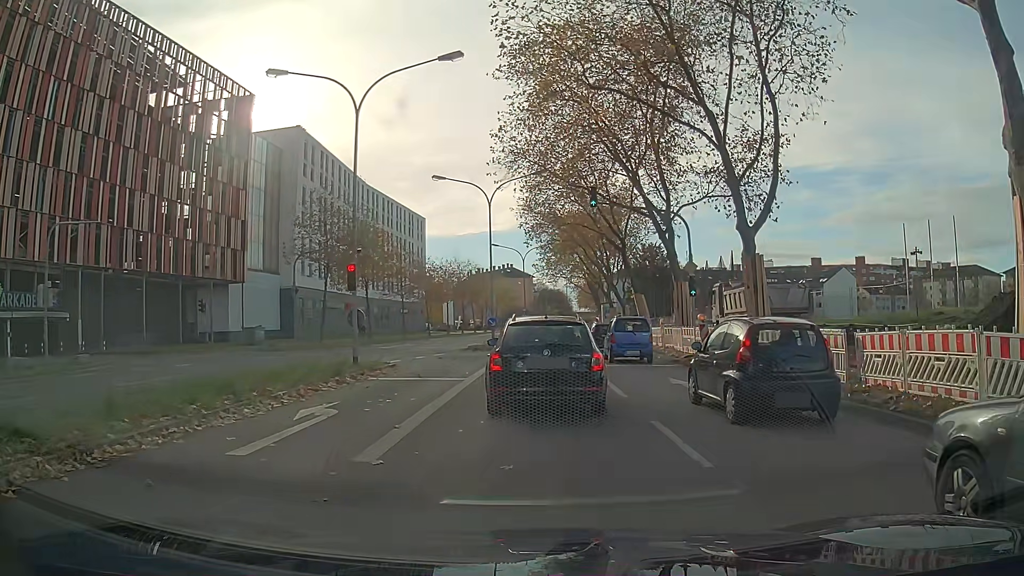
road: secondary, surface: asphalt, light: Day
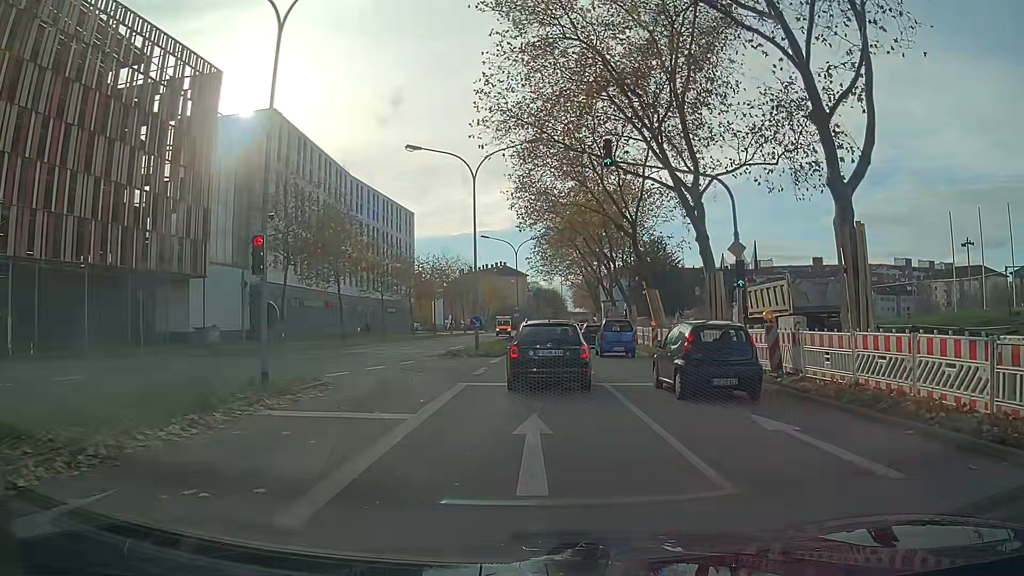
(+0.1, +7.1) m; +2°
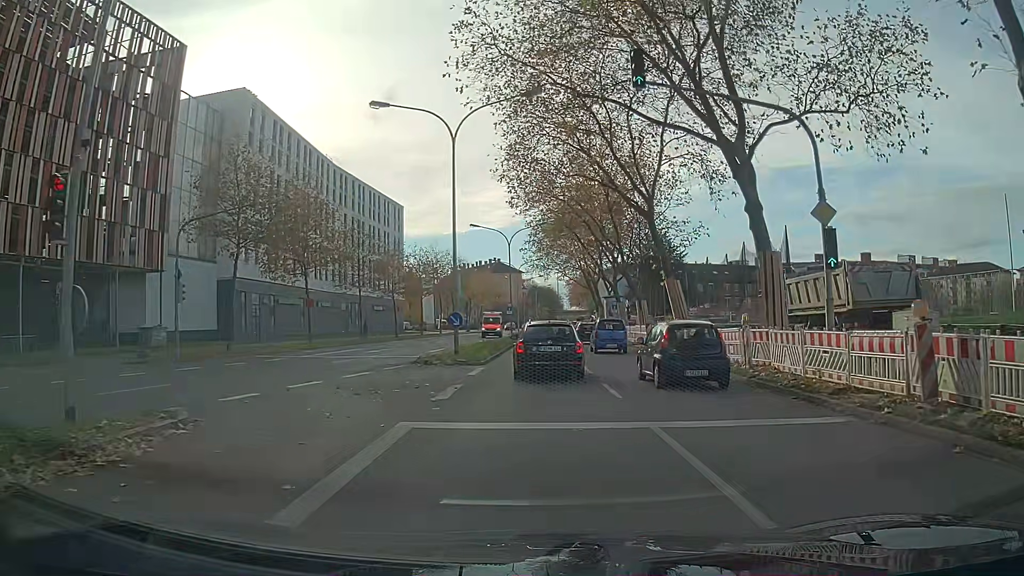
(0.0, +6.8) m; 0°
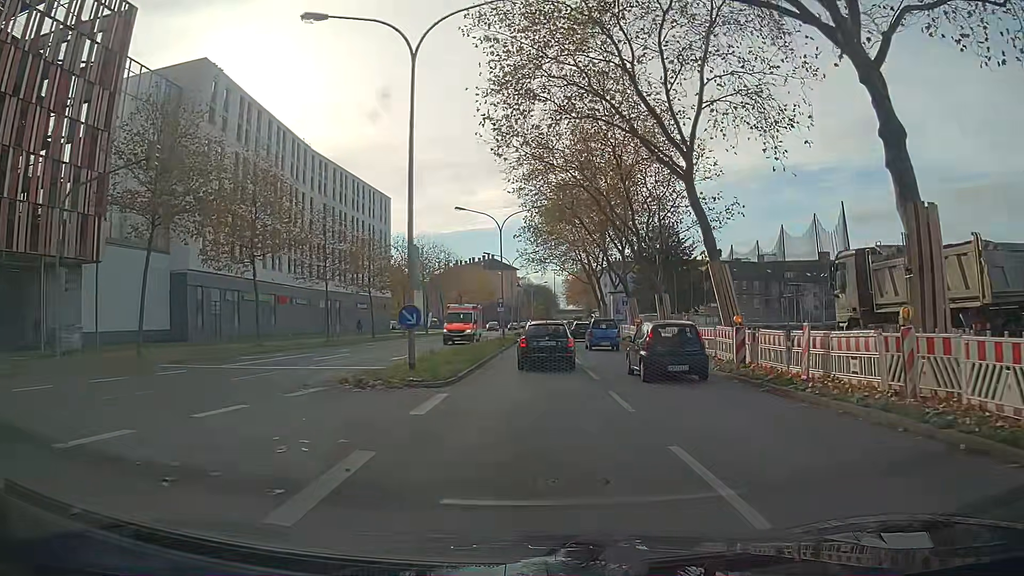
(0.0, +8.4) m; 0°
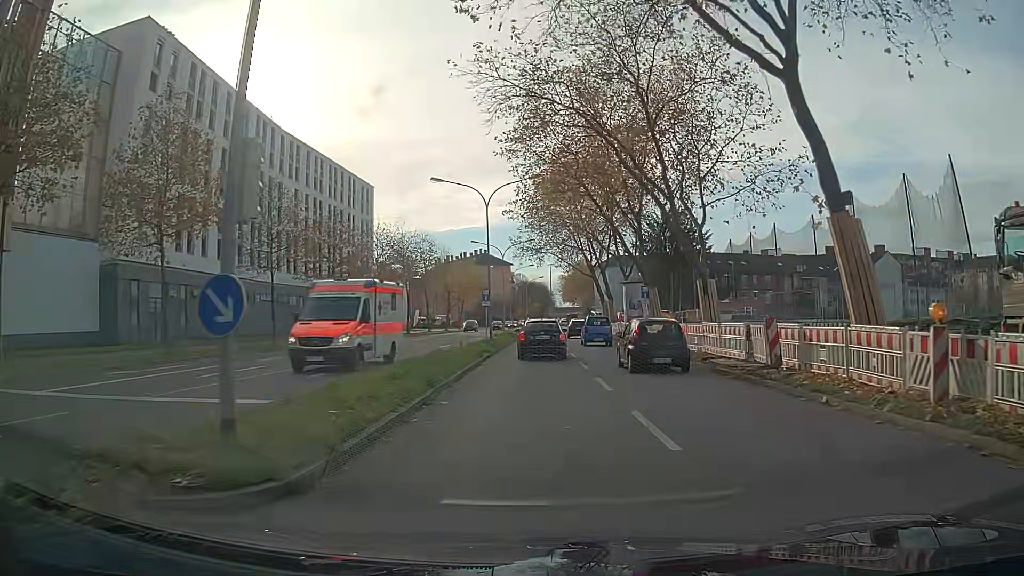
(0.0, +9.9) m; 0°
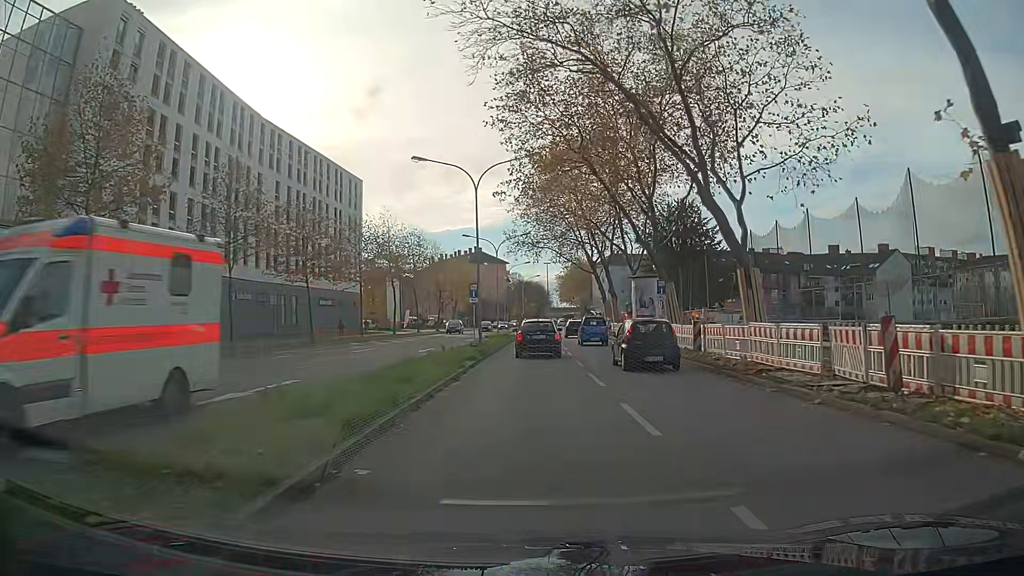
(0.0, +5.5) m; 0°
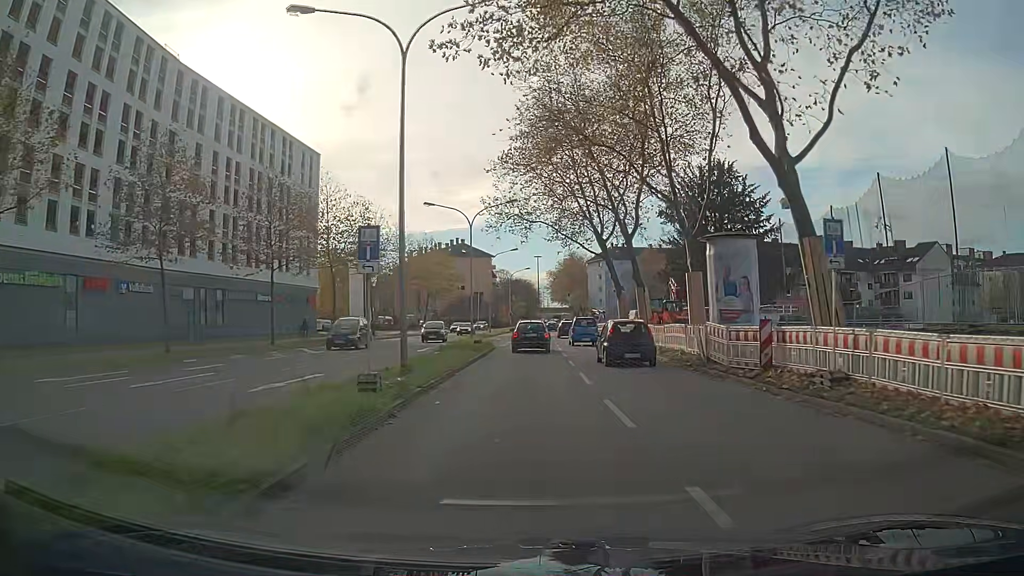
(+0.2, +18.3) m; 0°
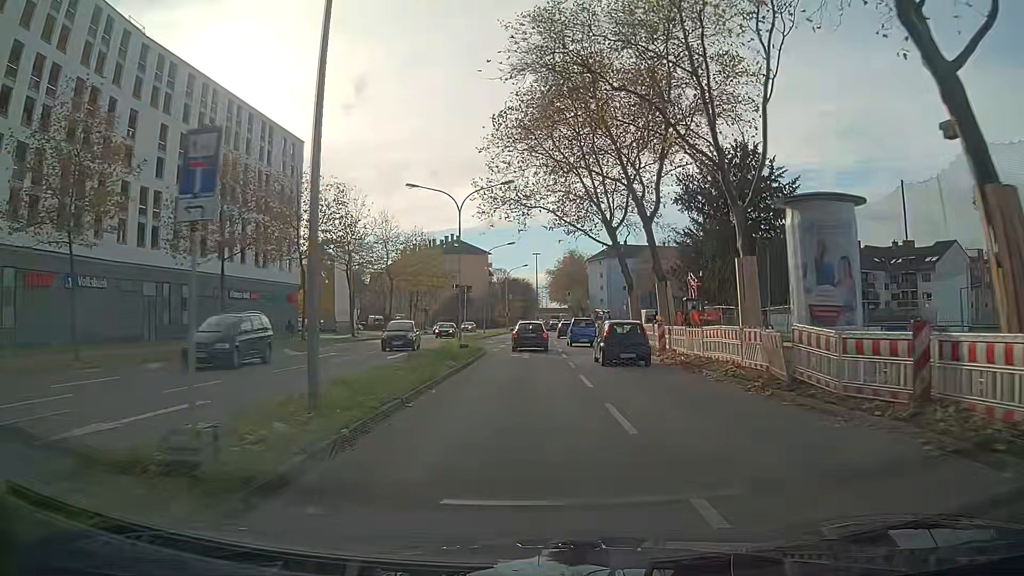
(0.0, +6.7) m; 0°
(0, +10) (0, +20) (0, +30) (+1, +40) (+1, +50) (+1, +60) (+2, +70) (+2, +80) (+3, +90) (+3, +100) m
